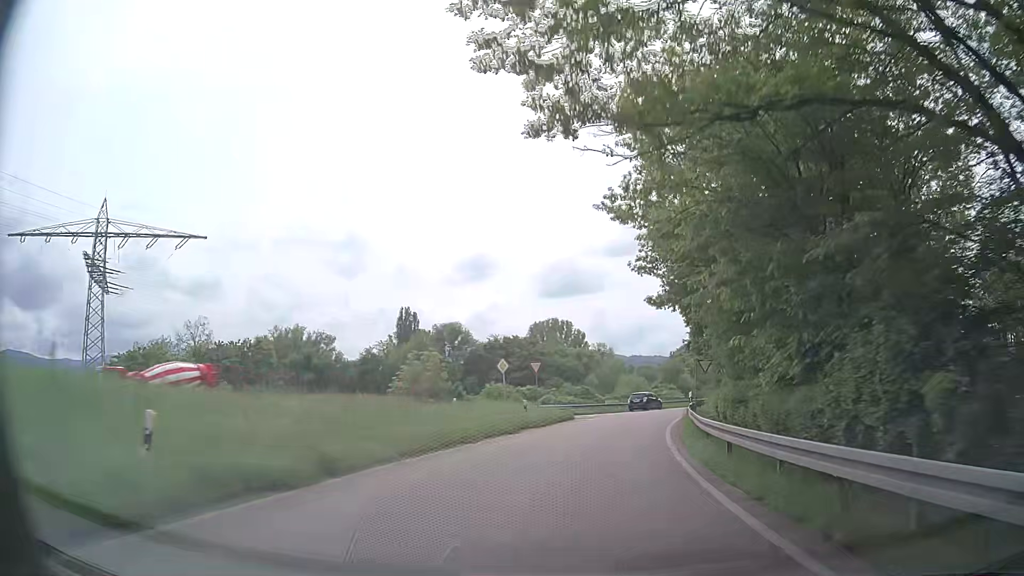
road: trunk_link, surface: asphalt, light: Day
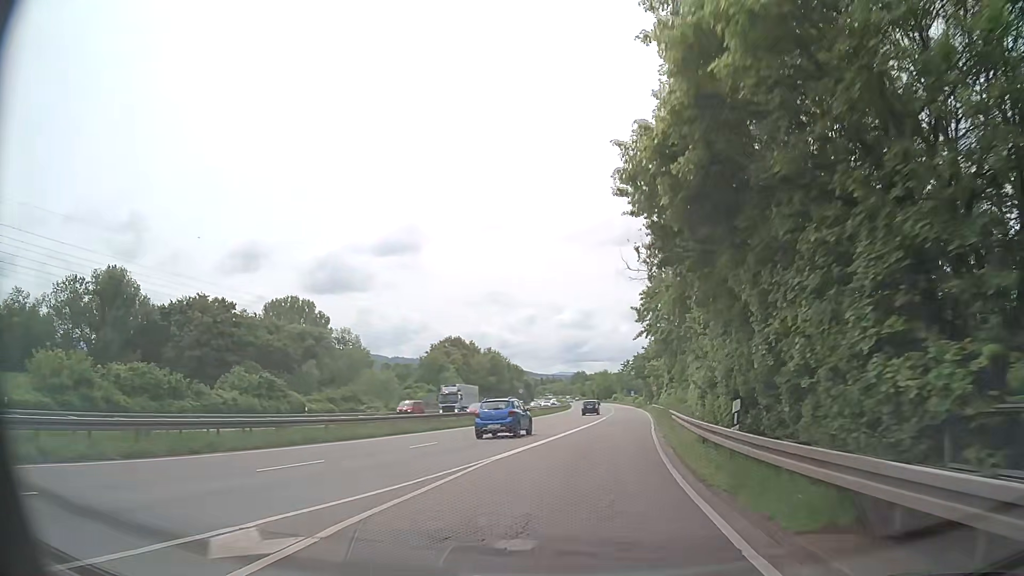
(+8.1, +47.9) m; +20°
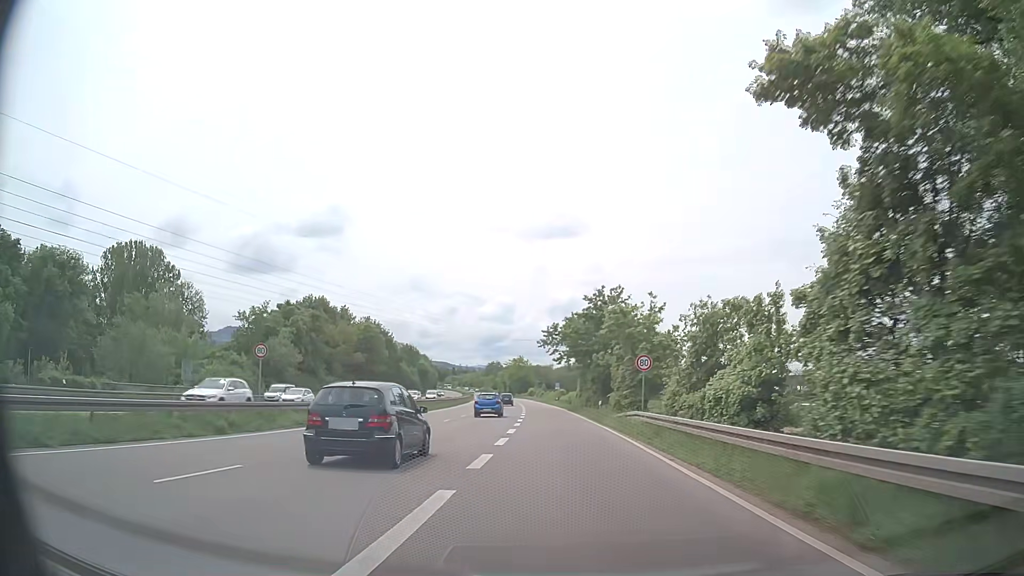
(+4.7, +48.7) m; +7°
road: trunk
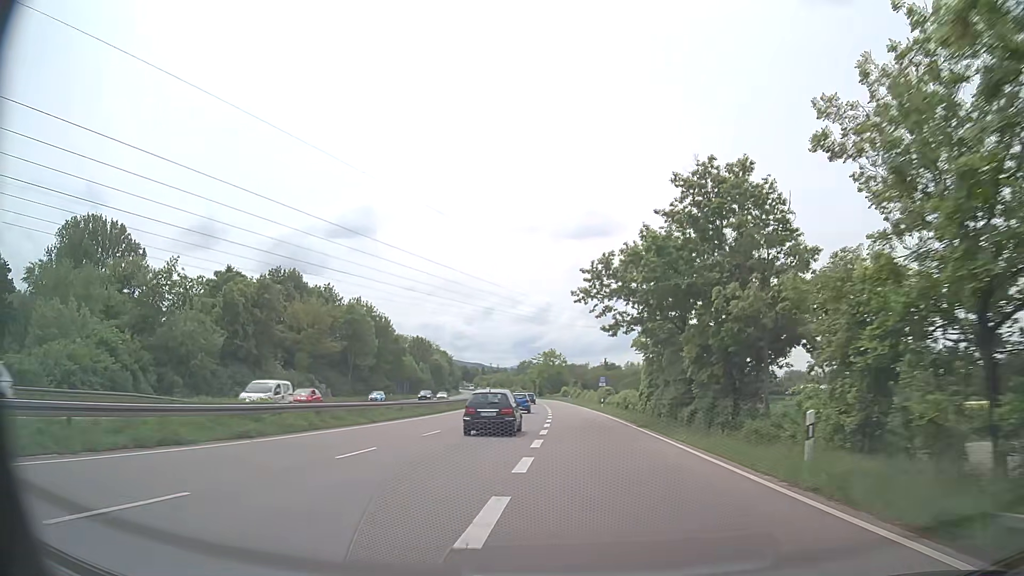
(-0.9, +30.6) m; -3°
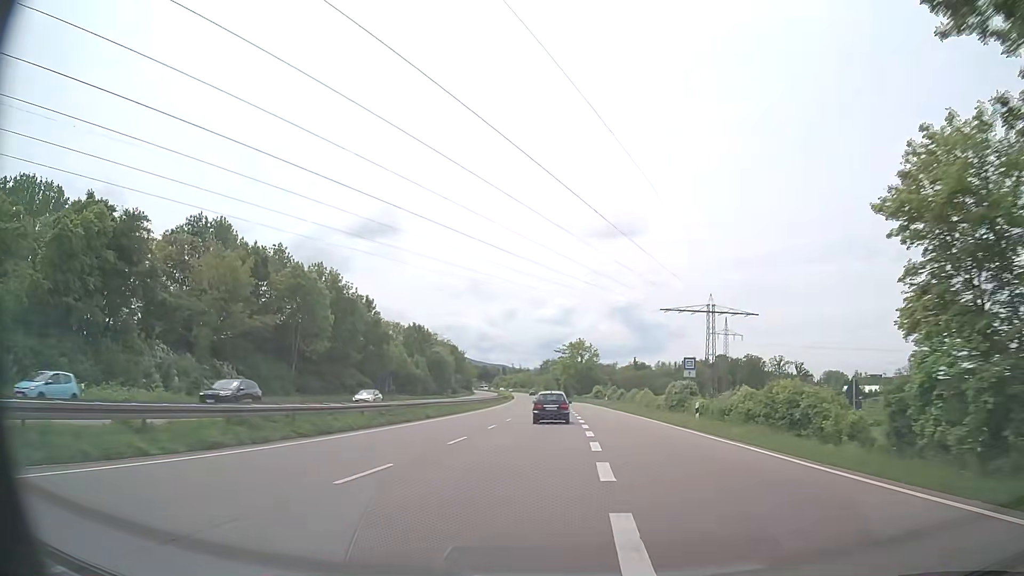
(-0.8, +31.4) m; -2°
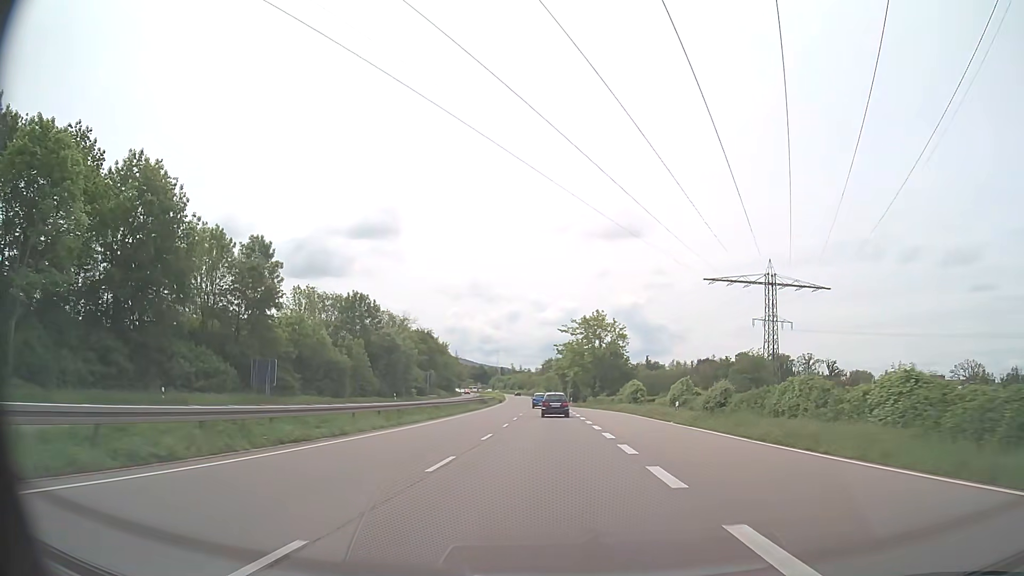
(-0.3, +43.2) m; 0°
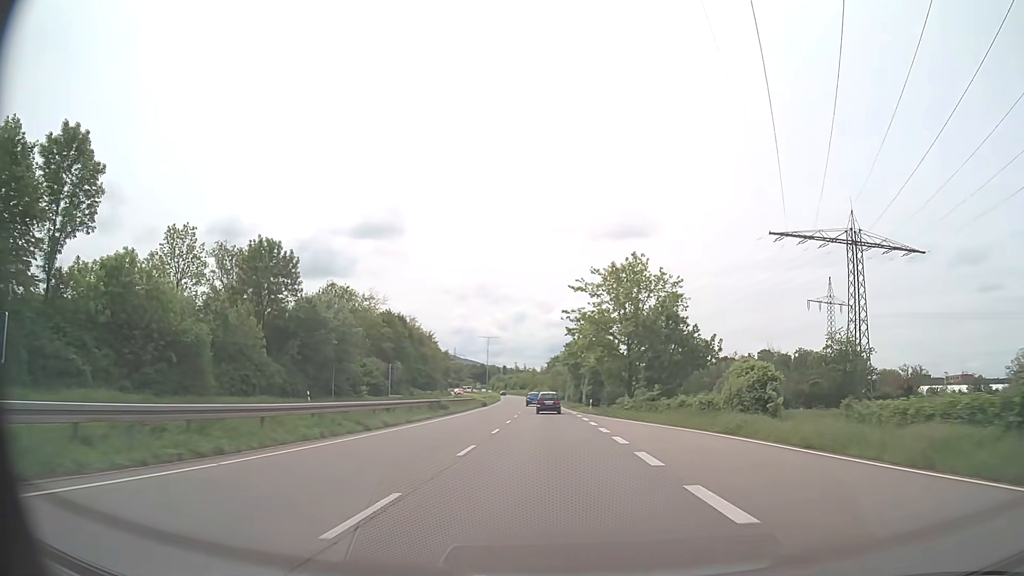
(-0.1, +32.9) m; 0°
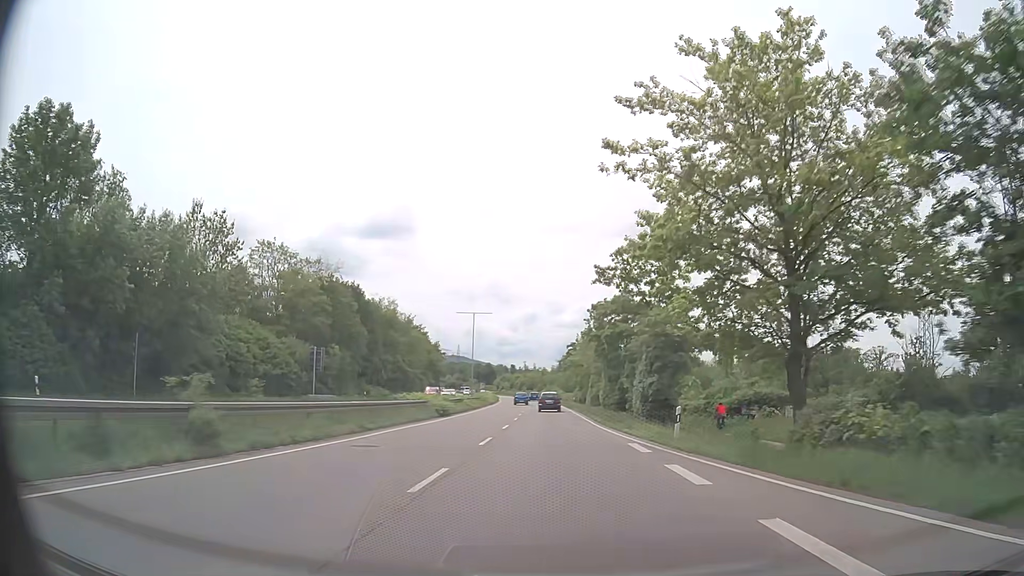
(-0.3, +33.0) m; -1°
(0, +10) (0, +20) (0, +30) (0, +40) (0, +50) (-1, +60) (-1, +70) (-1, +80) (-2, +90) (-2, +100) m
